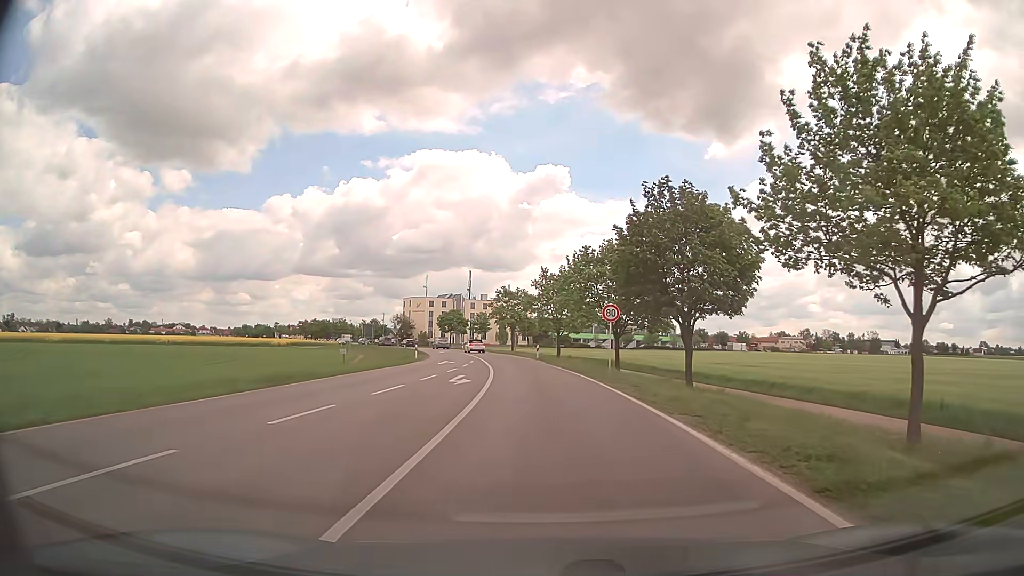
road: secondary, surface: asphalt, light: Day
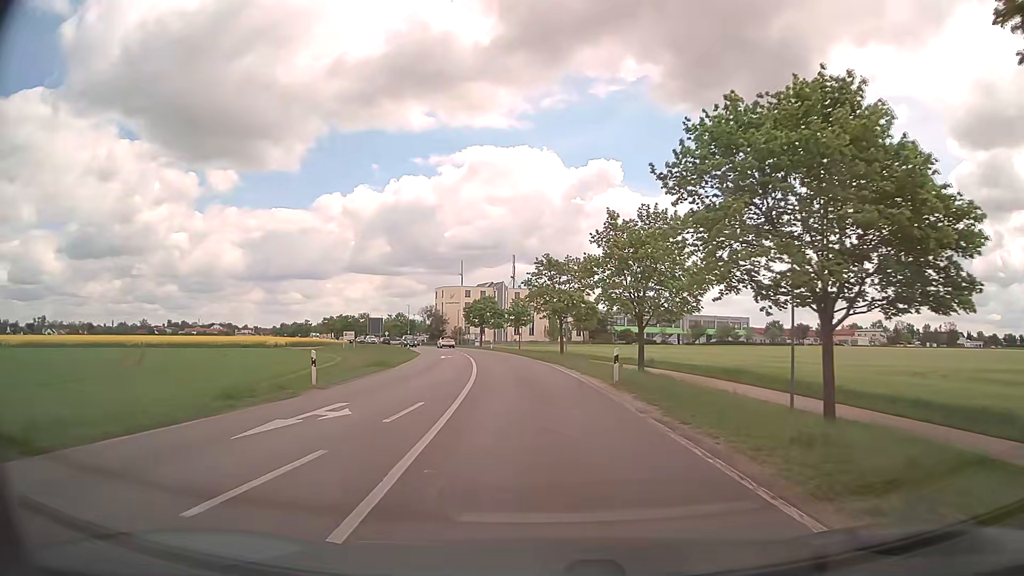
(-0.7, +30.2) m; -4°
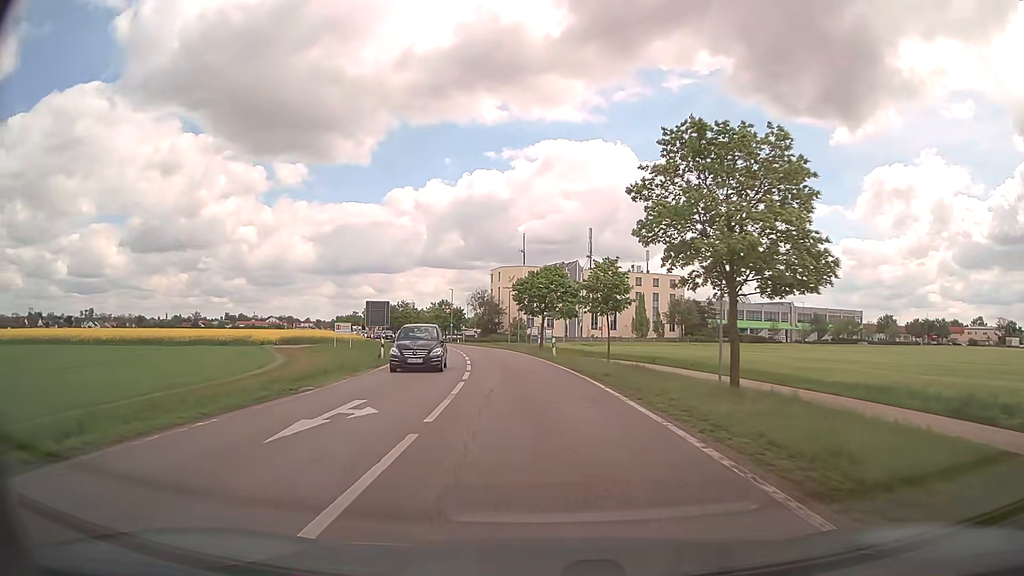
(-2.1, +35.2) m; -6°
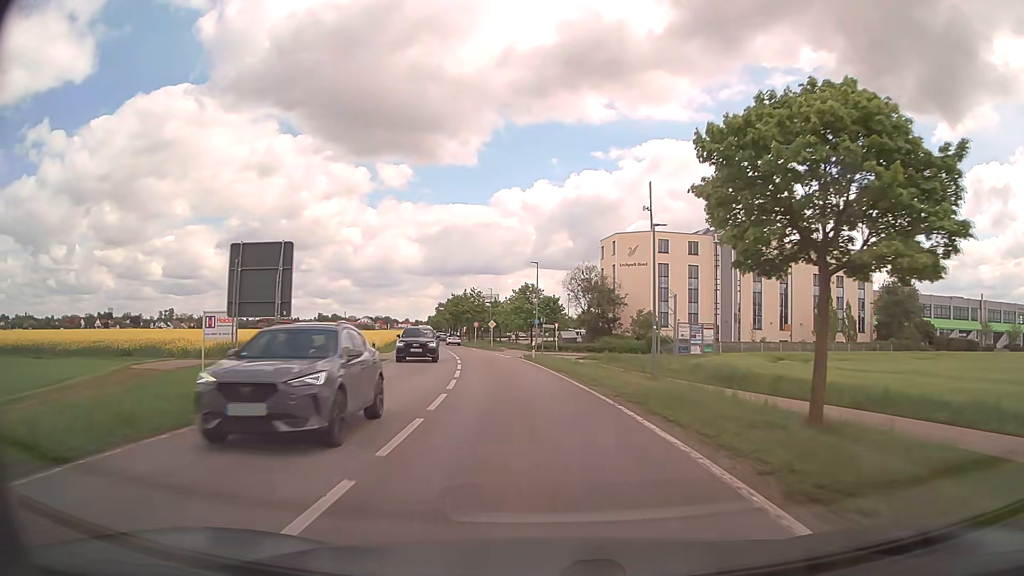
(-3.4, +42.8) m; -9°
(0, +10) (-1, +20) (-2, +30) (-3, +40) (-5, +50) (-7, +60) (-9, +69) (-11, +79) (-12, +89) (-14, +99) m
